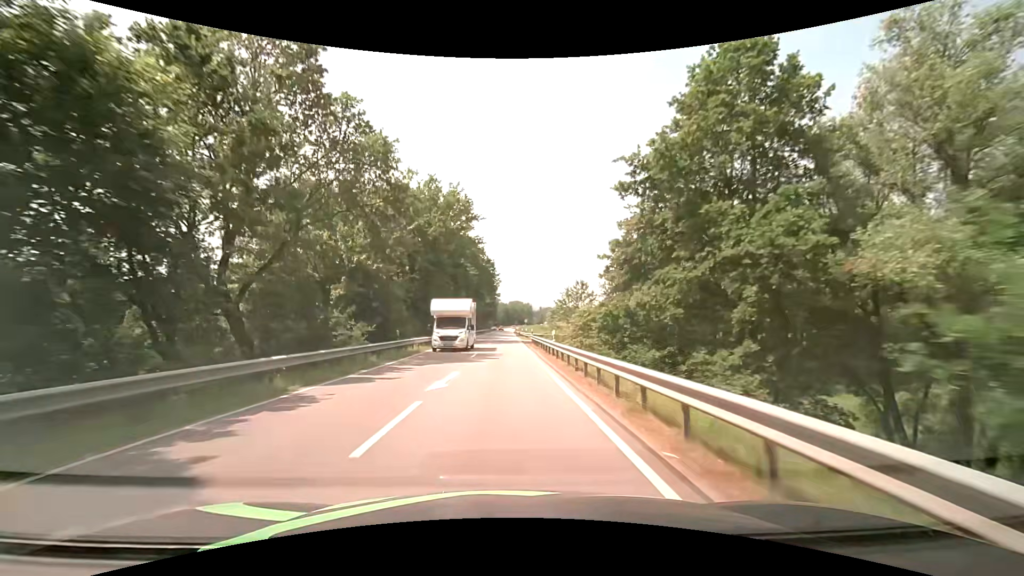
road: secondary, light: Day
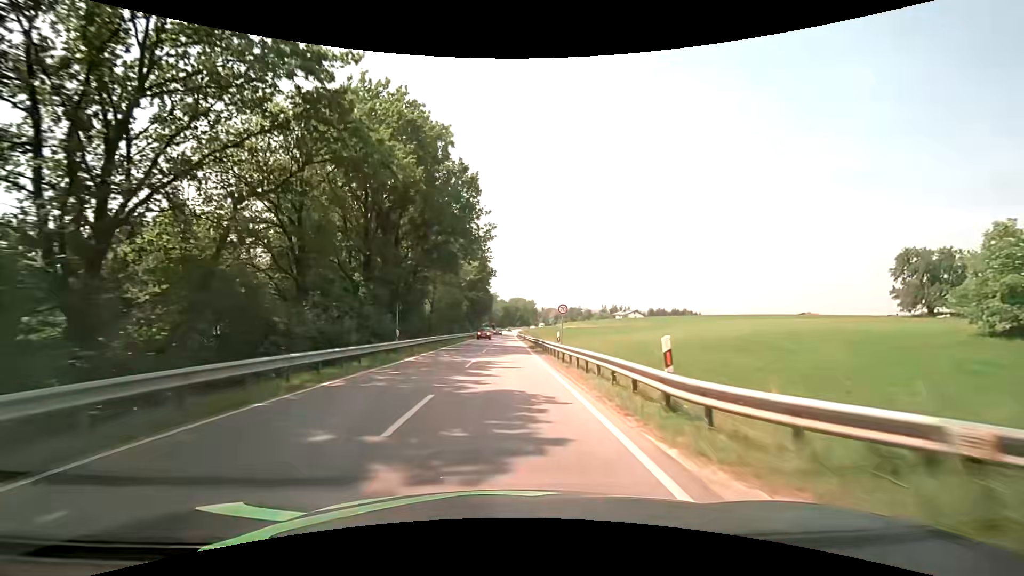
(0.0, +53.6) m; 0°
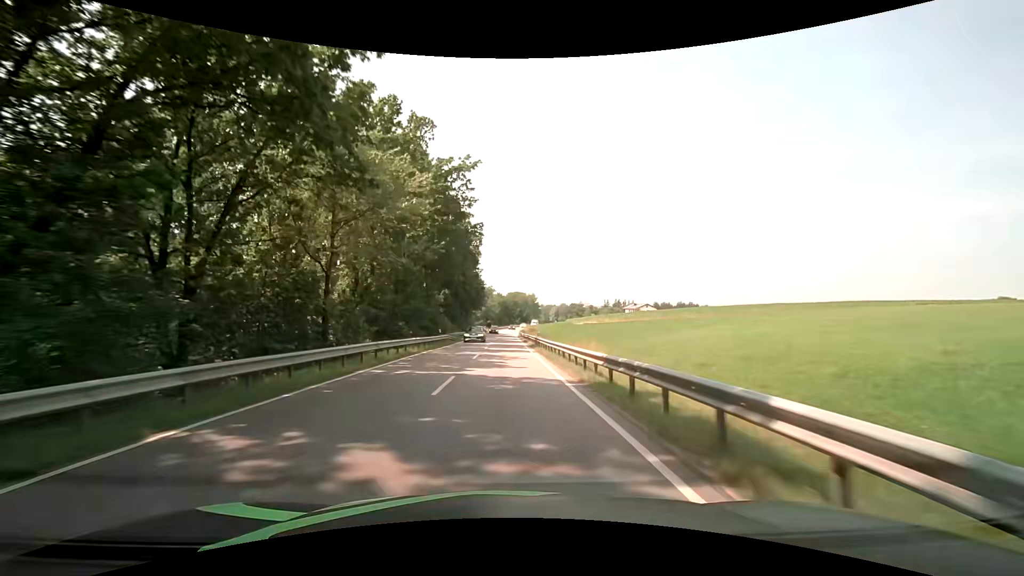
(+0.1, +32.2) m; 0°
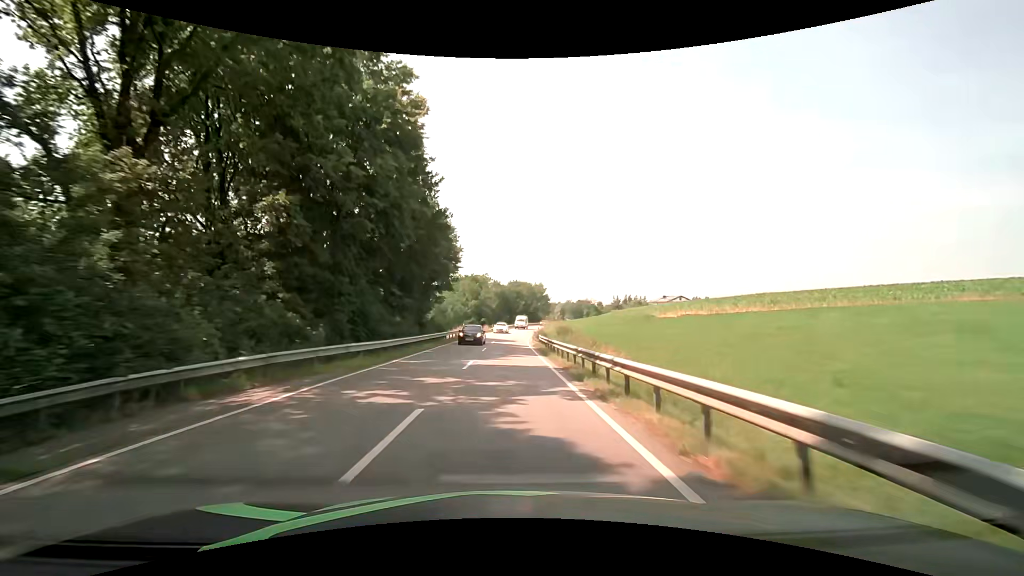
(+0.2, +53.7) m; 0°
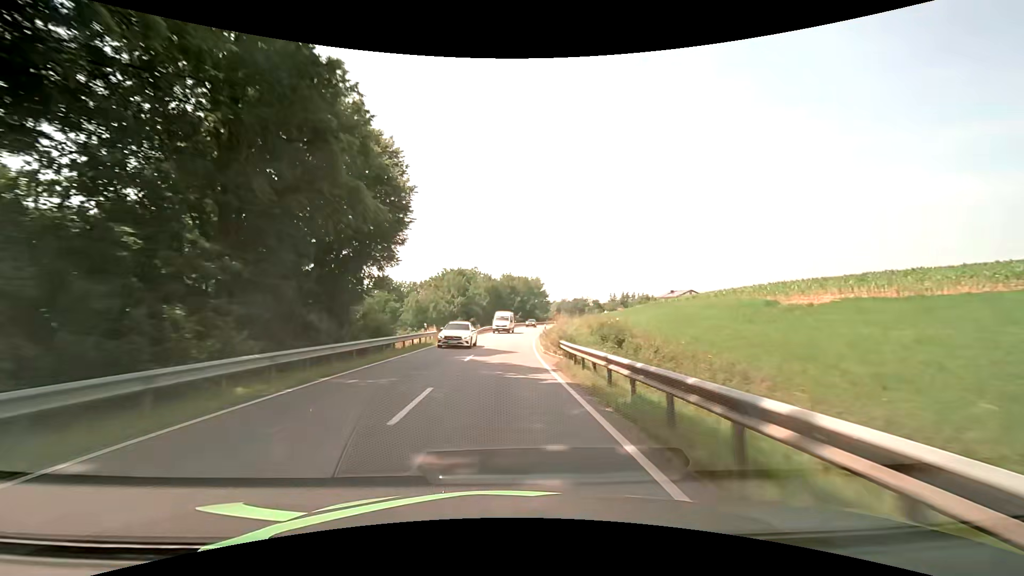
(+0.1, +21.5) m; +1°
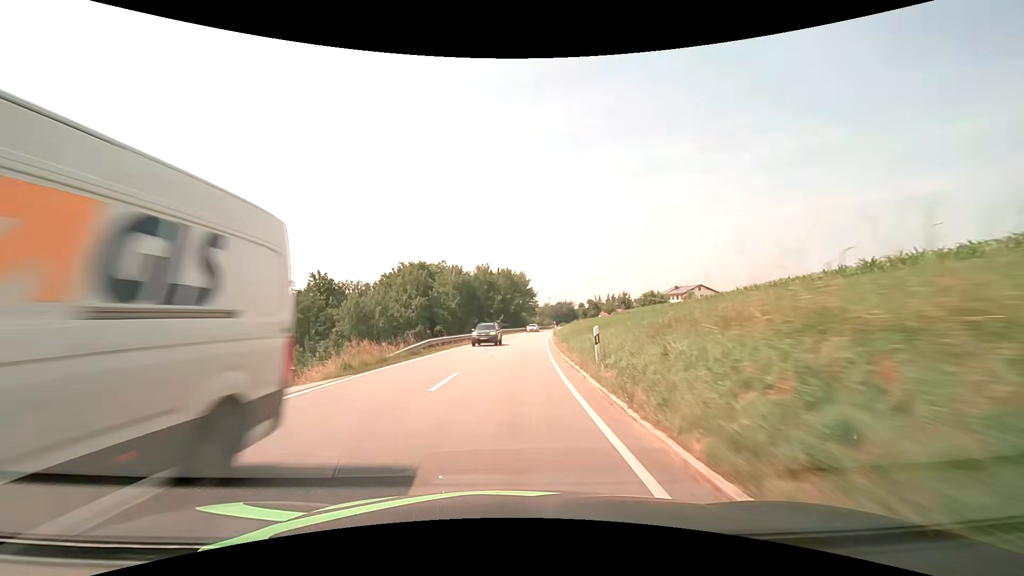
(+0.5, +32.1) m; +2°
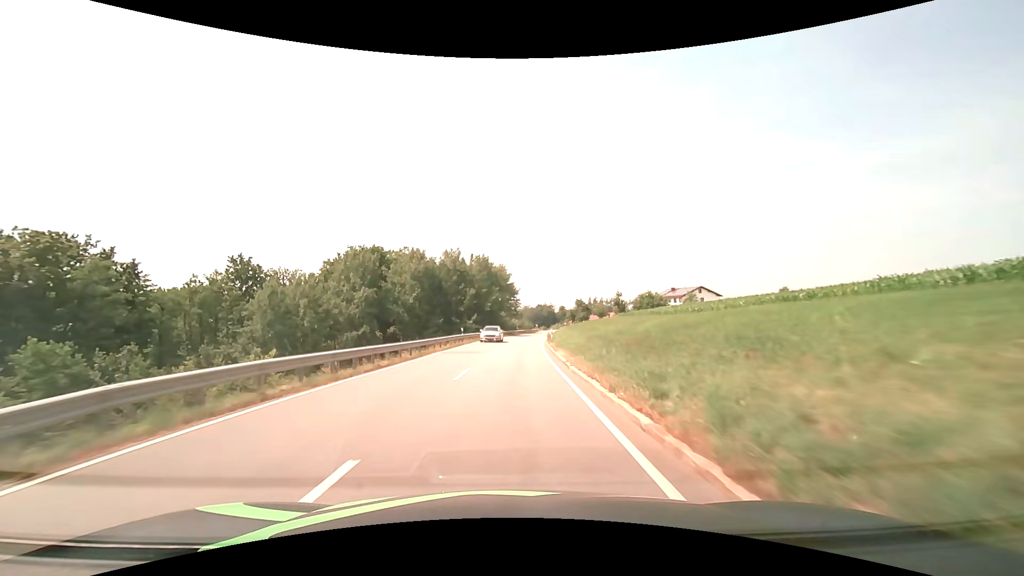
(+0.5, +21.4) m; +3°
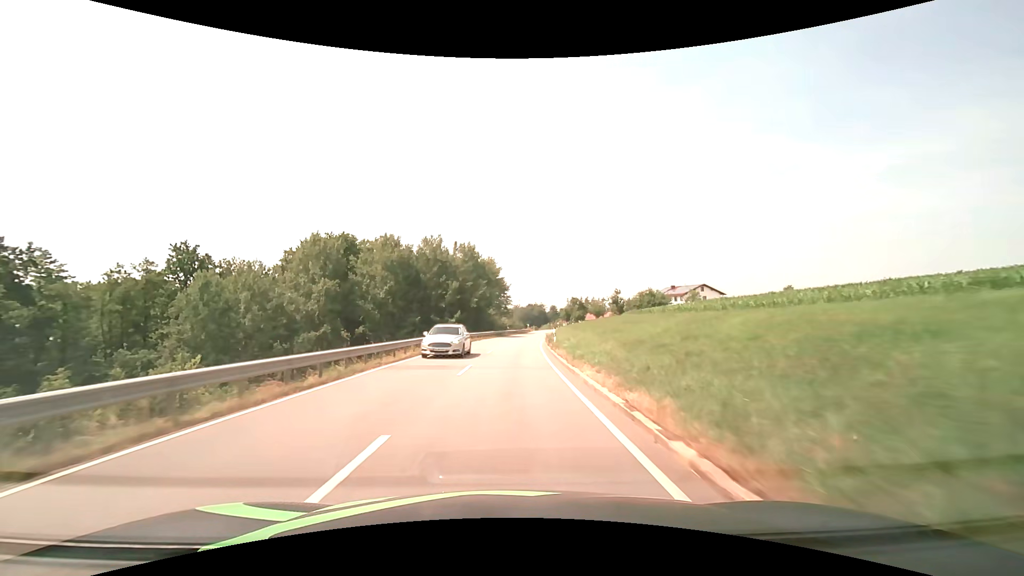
(+0.1, +10.7) m; +1°
(0, +10) (0, +20) (+1, +30) (+1, +40) (+2, +50) (+3, +60) (+4, +70) (+5, +80) (+7, +90) (+8, +100) m
